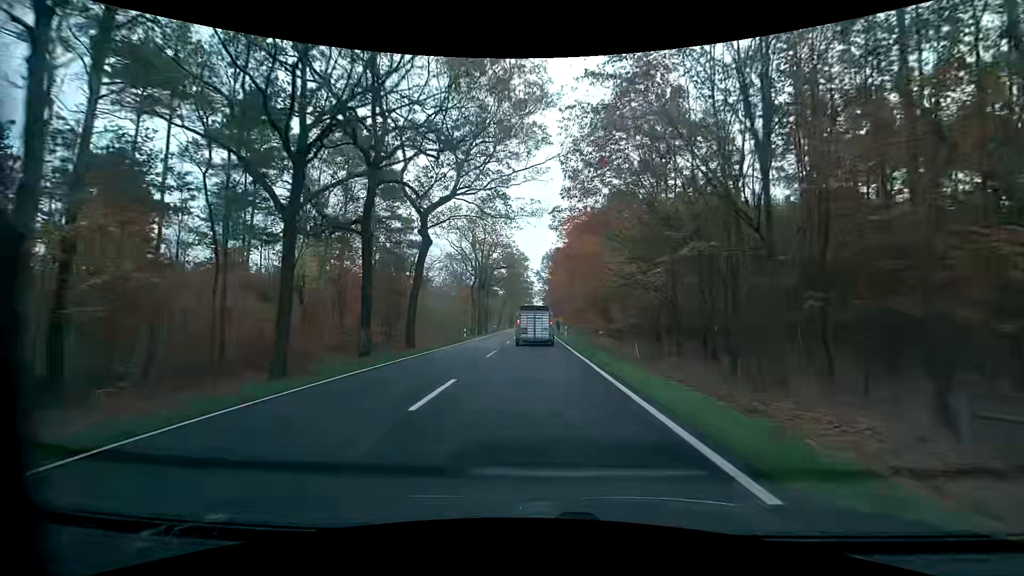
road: primary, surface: asphalt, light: Day
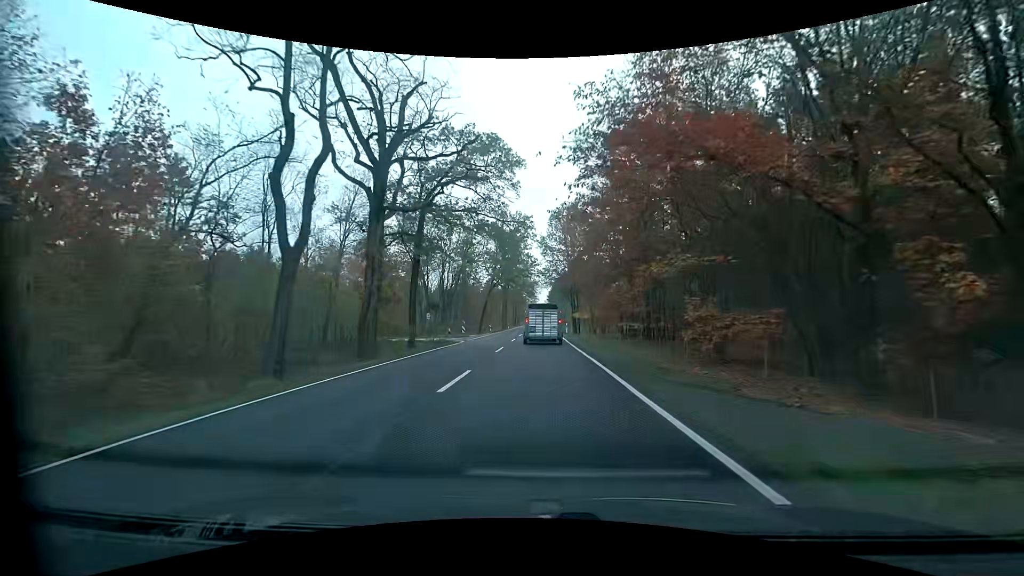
(-0.1, +46.1) m; 0°
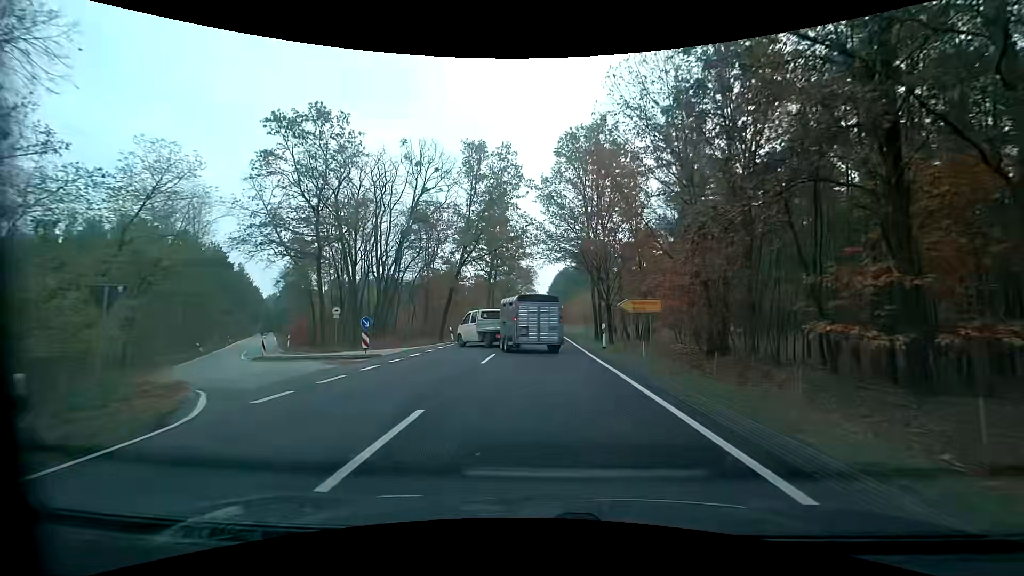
(-0.4, +29.9) m; -1°
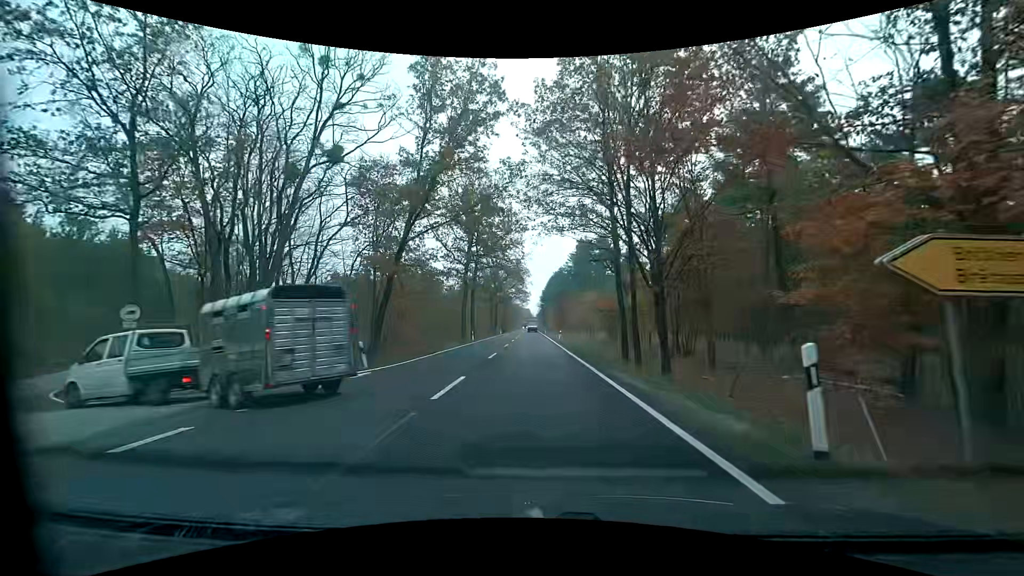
(+0.1, +18.0) m; +1°
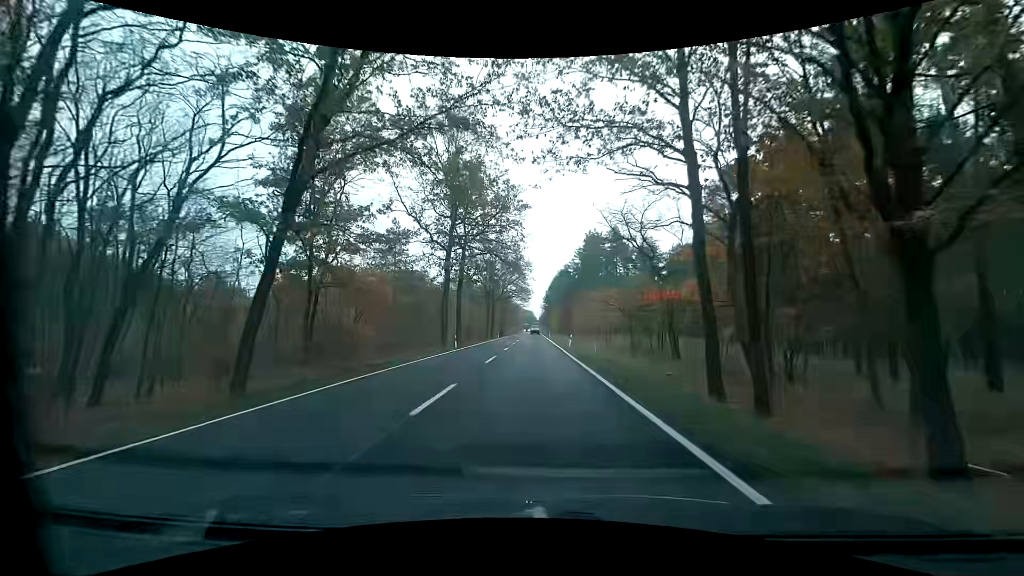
(-0.1, +13.9) m; -1°
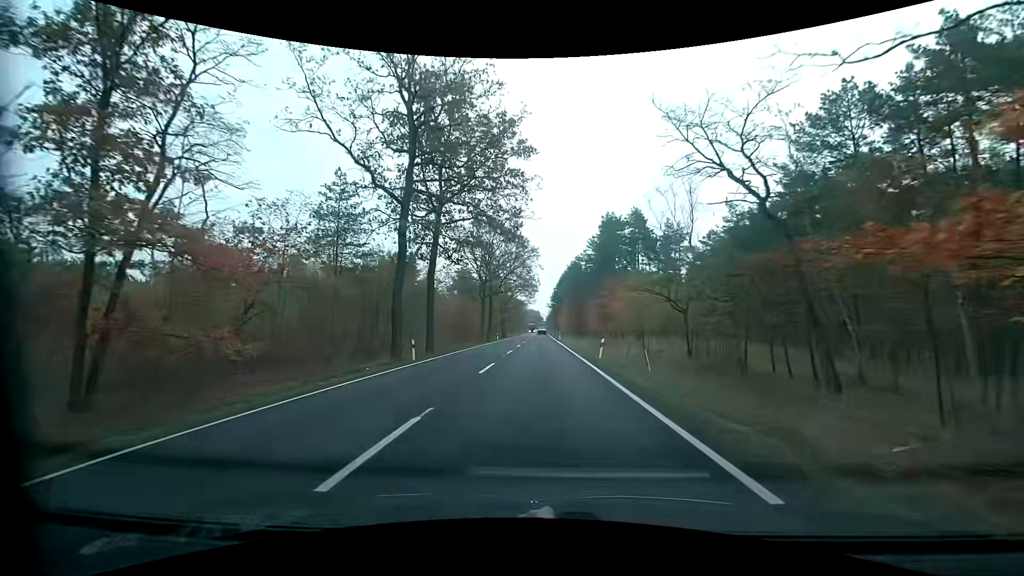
(+0.1, +17.0) m; 0°
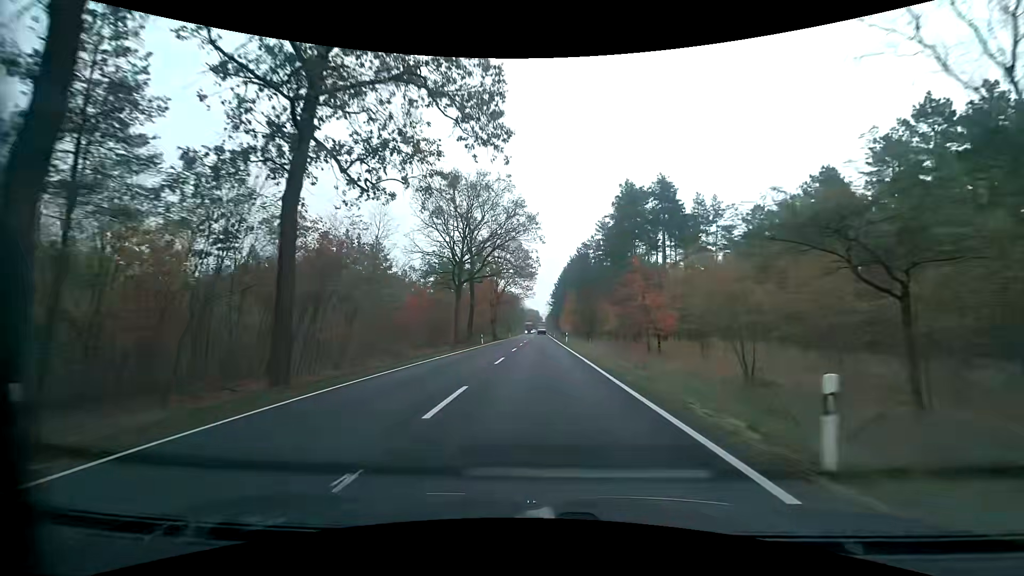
(+0.1, +20.5) m; +1°
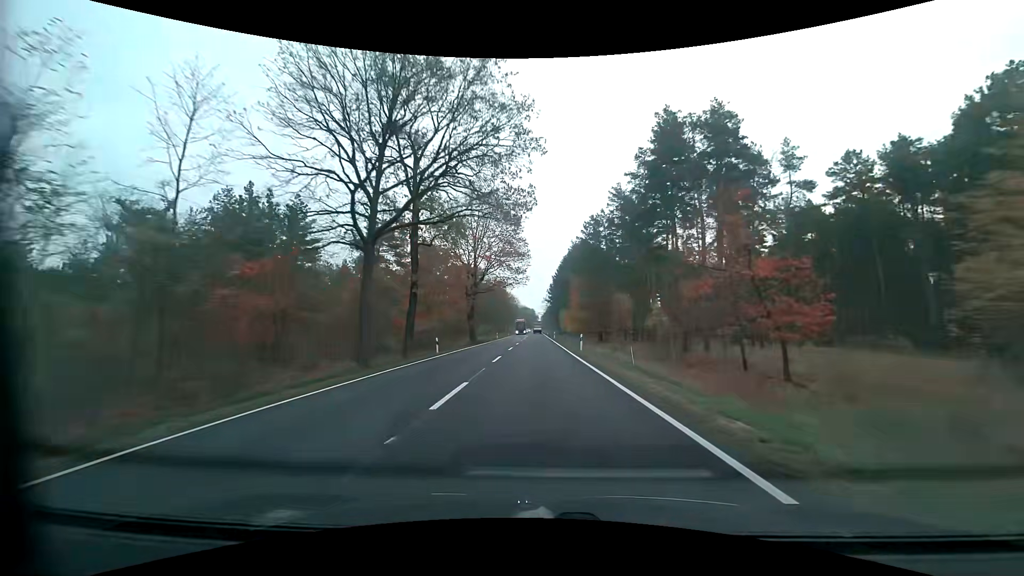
(0.0, +23.8) m; +1°
(0, +10) (0, +20) (0, +30) (0, +40) (0, +50) (-1, +60) (-1, +70) (-1, +80) (-1, +90) (-1, +100) m
